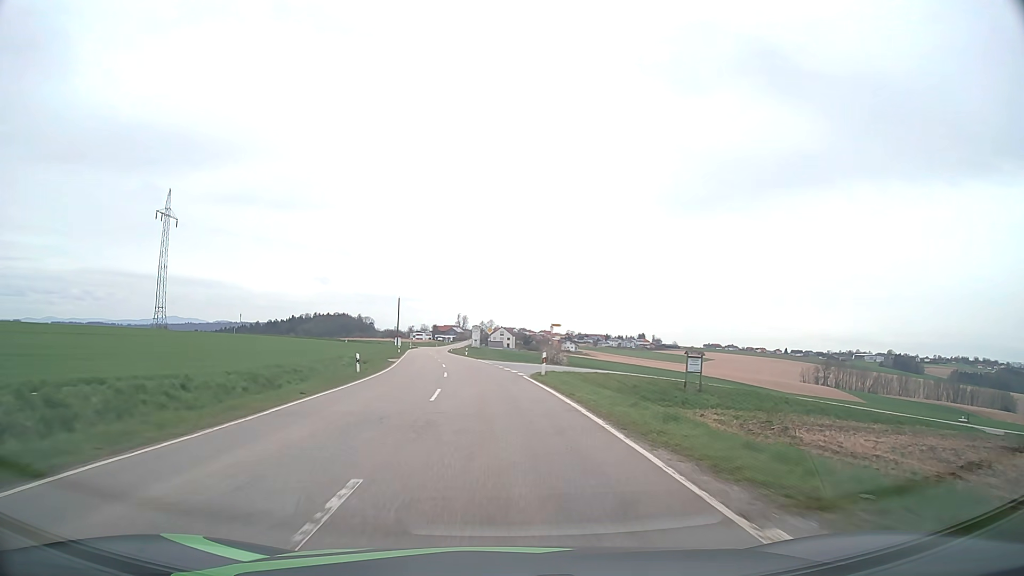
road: tertiary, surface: asphalt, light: Day
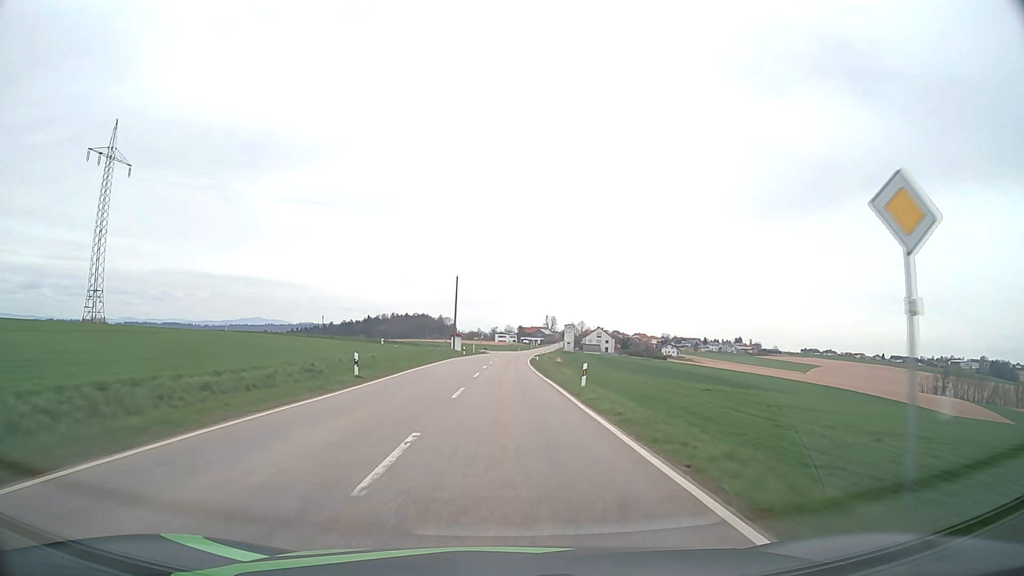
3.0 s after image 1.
(-4.4, +57.1) m; -8°
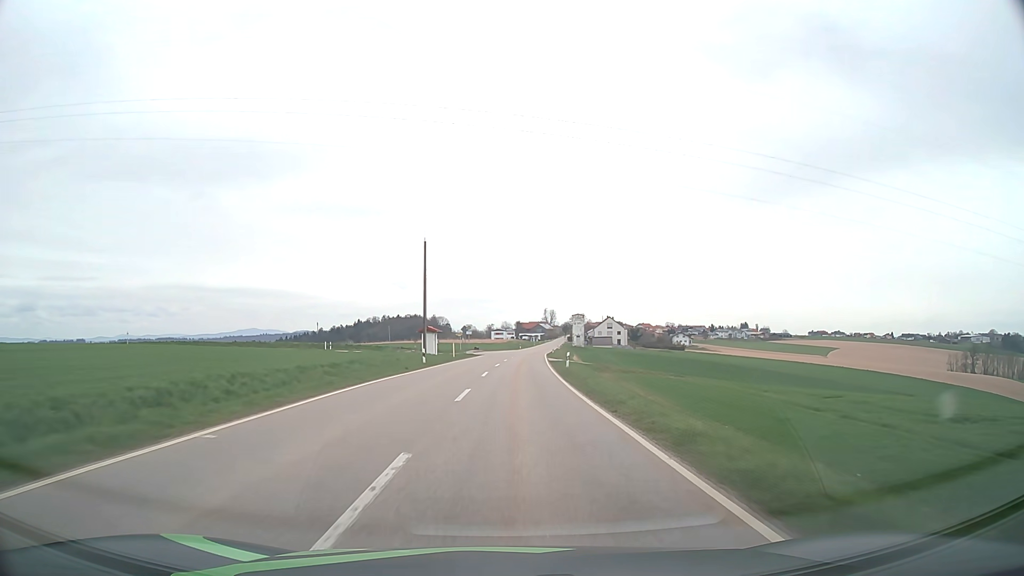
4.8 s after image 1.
(-0.1, +36.5) m; 0°
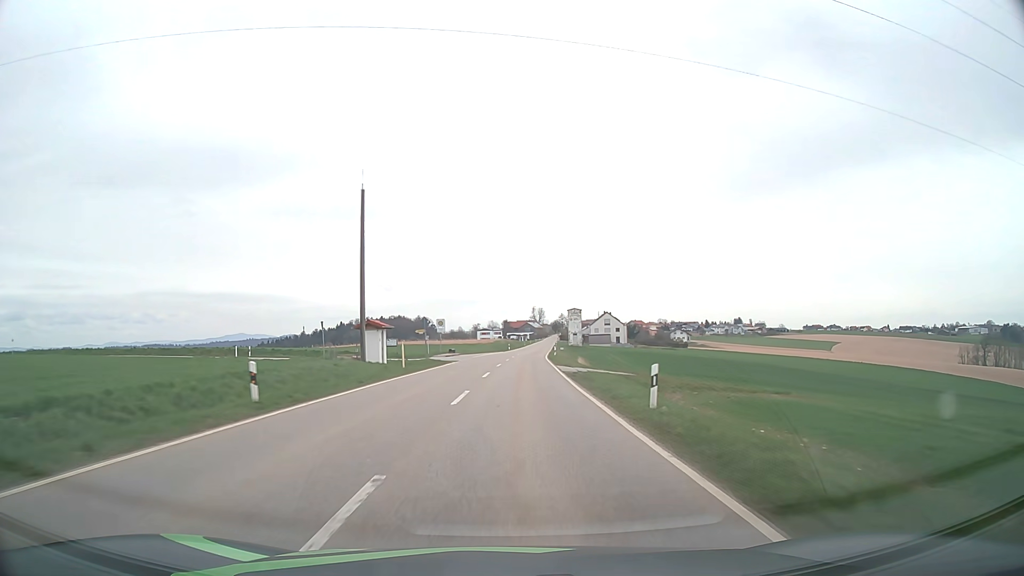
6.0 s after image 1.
(+0.2, +24.7) m; +1°
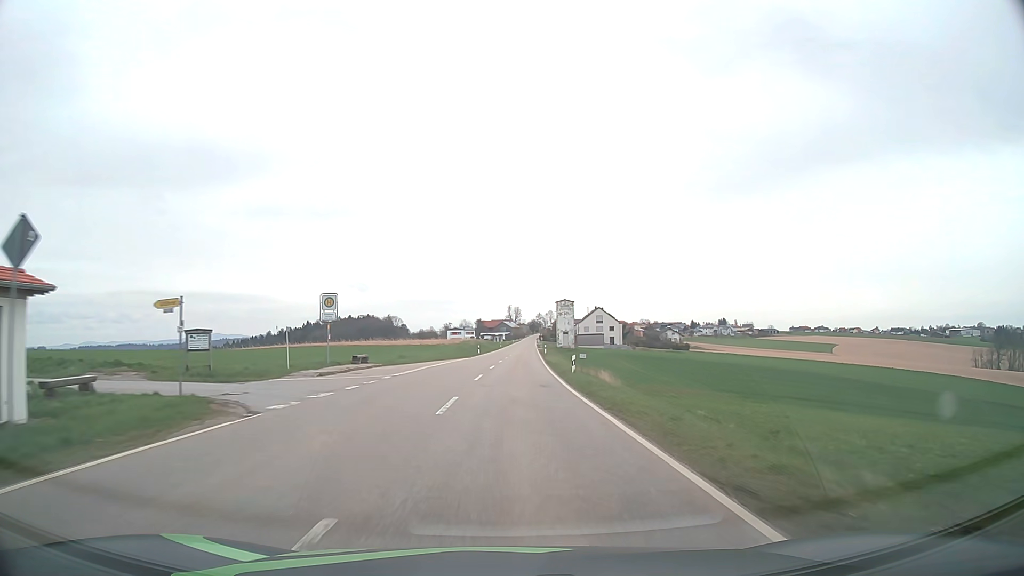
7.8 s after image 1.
(+0.7, +37.3) m; +2°
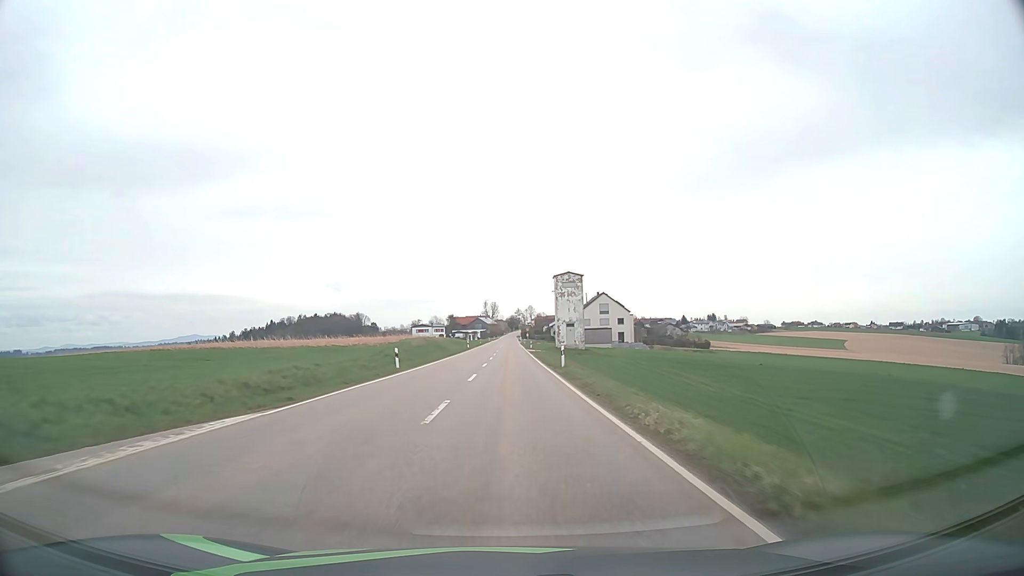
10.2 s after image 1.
(+0.7, +47.9) m; +2°
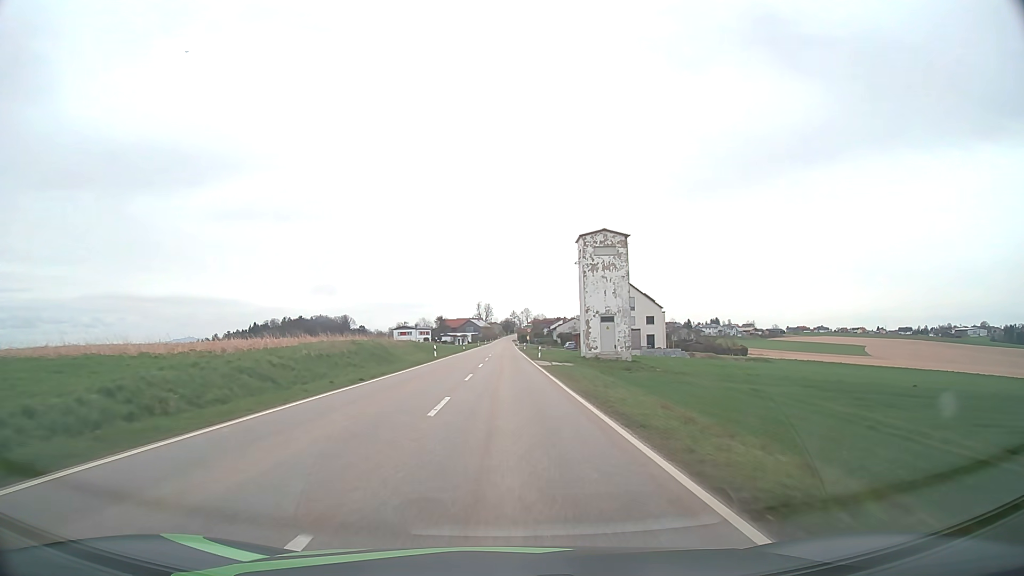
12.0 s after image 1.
(+0.2, +34.0) m; 0°
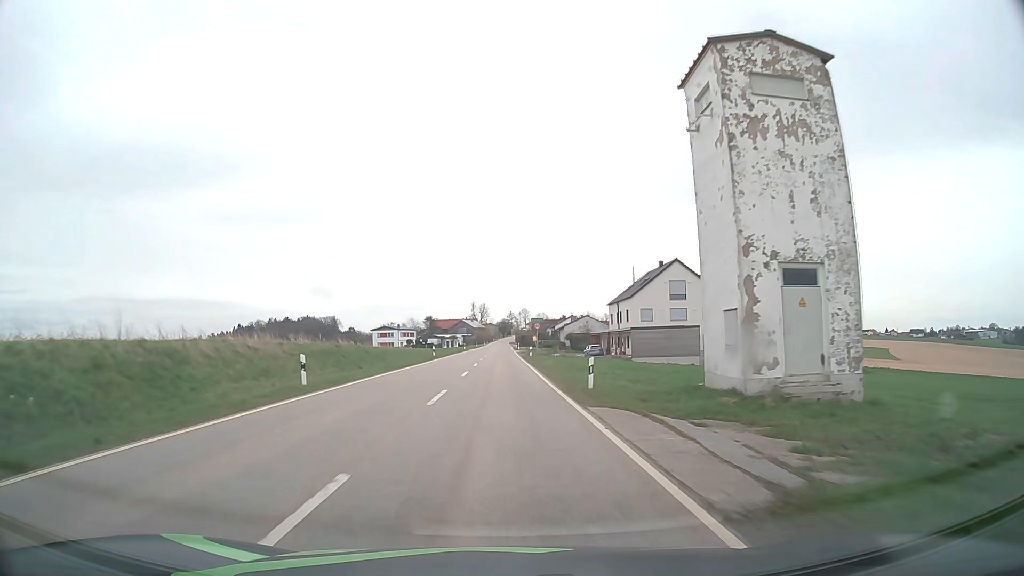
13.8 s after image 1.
(+0.1, +33.1) m; 0°
(0, +10) (0, +20) (0, +30) (0, +40) (0, +50) (-1, +60) (-1, +70) (-1, +80) (-1, +90) (-1, +100) m
